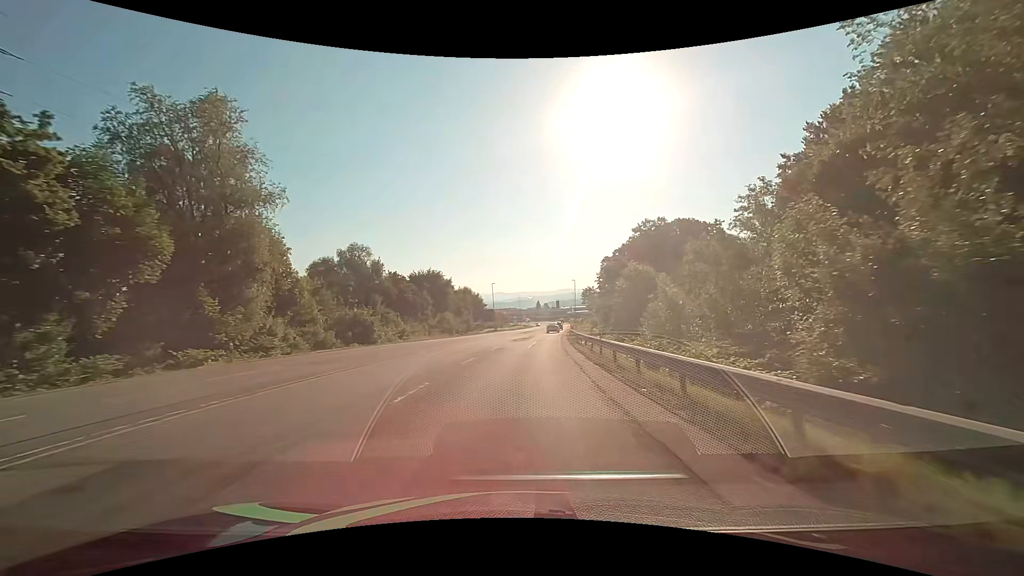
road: secondary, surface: asphalt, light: Day
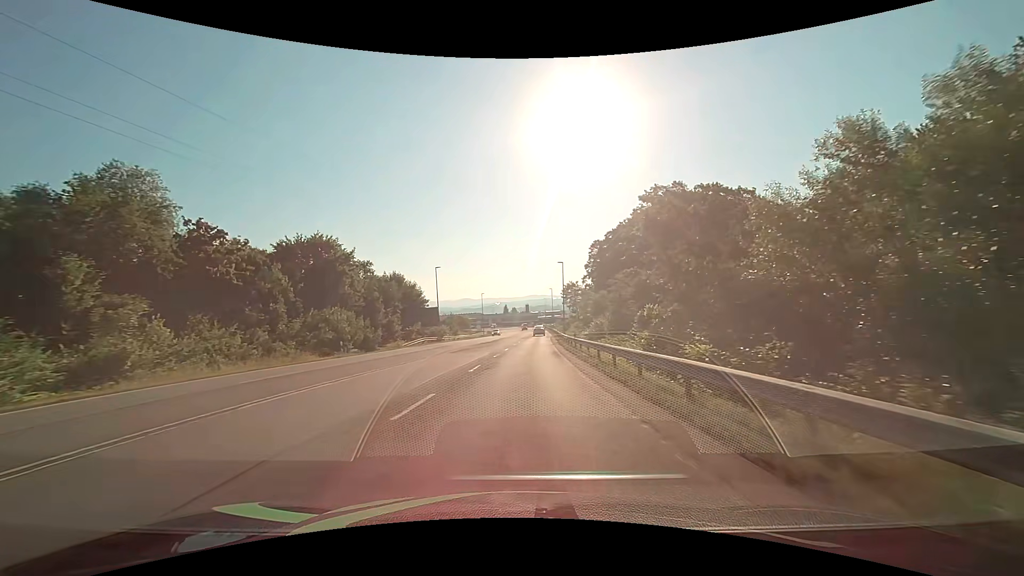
(+1.4, +36.5) m; +4°
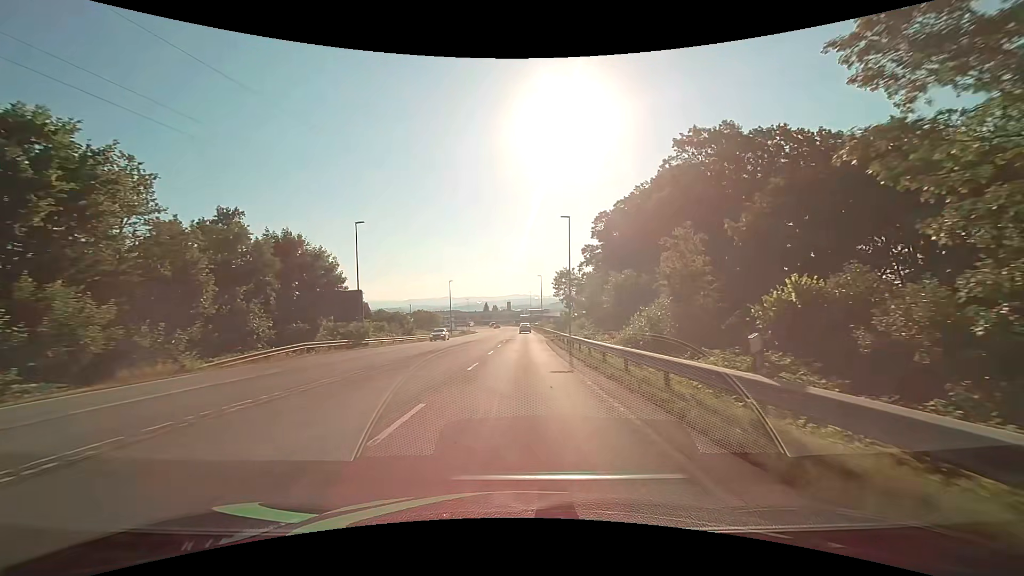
(+0.6, +27.4) m; +2°
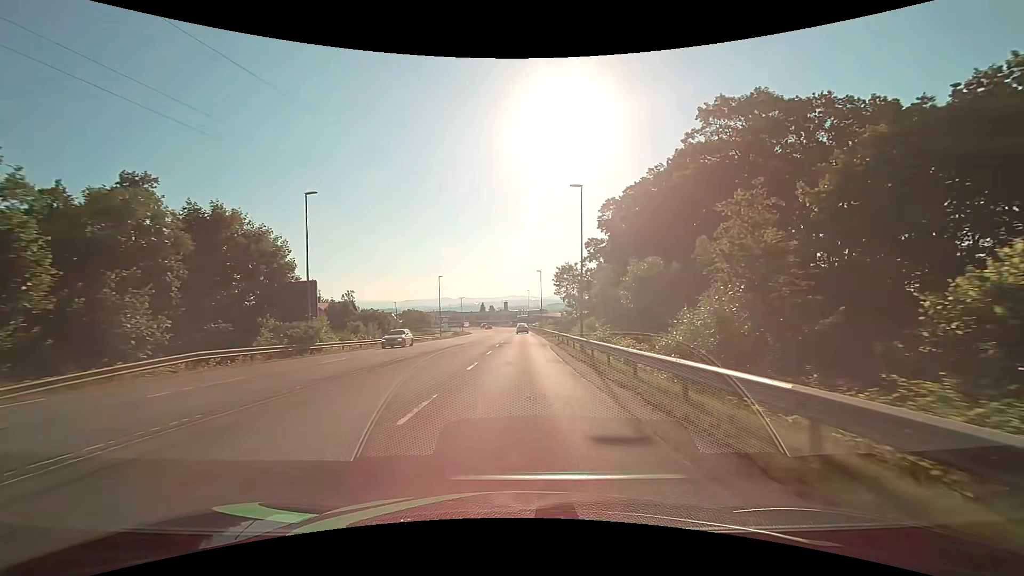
(+0.1, +9.1) m; 0°
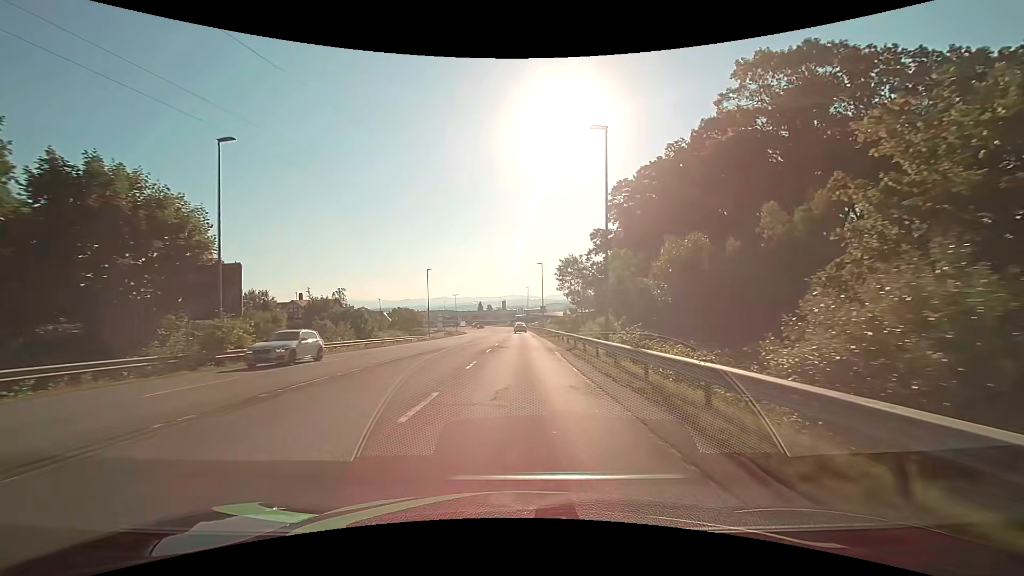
(0.0, +9.1) m; 0°
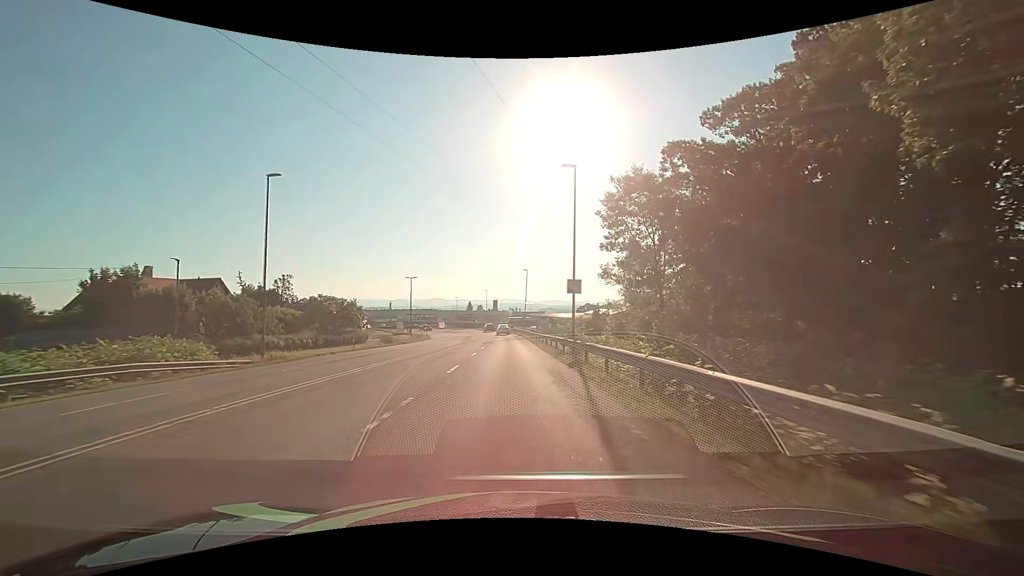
(+0.3, +45.4) m; +1°
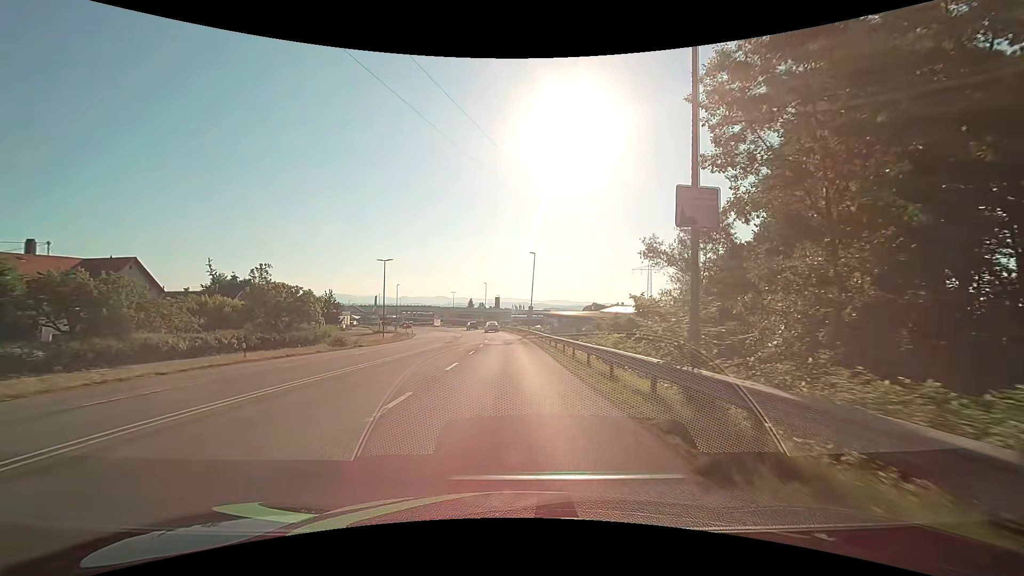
(0.0, +17.3) m; 0°
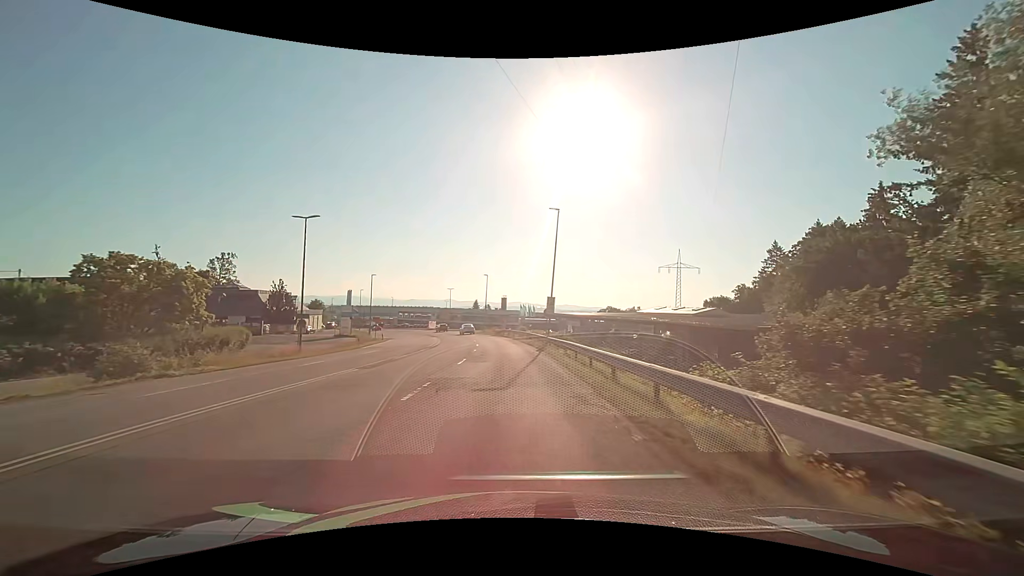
(-0.2, +24.4) m; -1°
(0, +10) (0, +20) (-1, +30) (-1, +40) (-2, +50) (-4, +60) (-5, +70) (-8, +79) (-10, +89) (-13, +99) m
